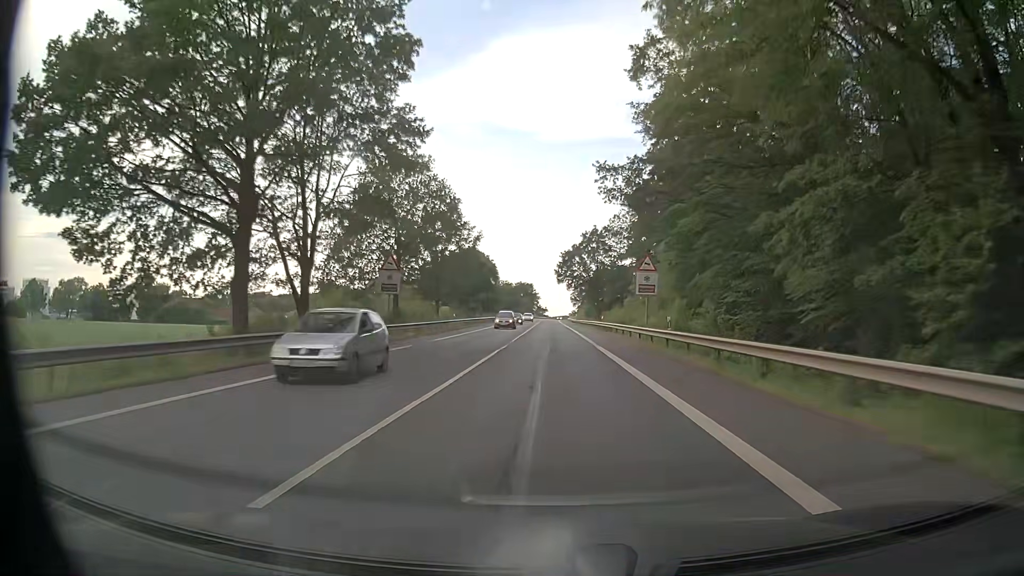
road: primary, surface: asphalt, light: Day
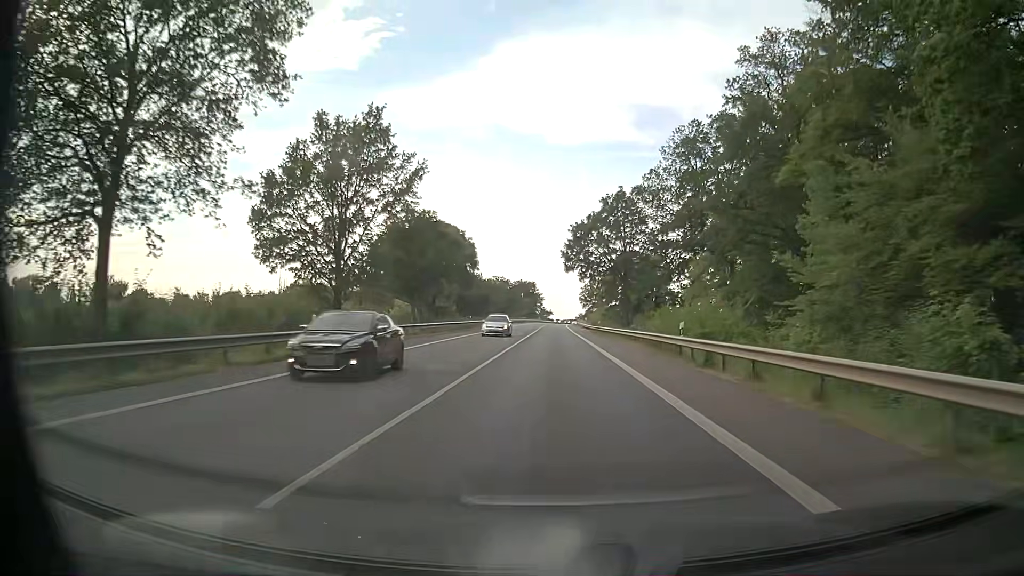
(-0.1, +34.8) m; 0°
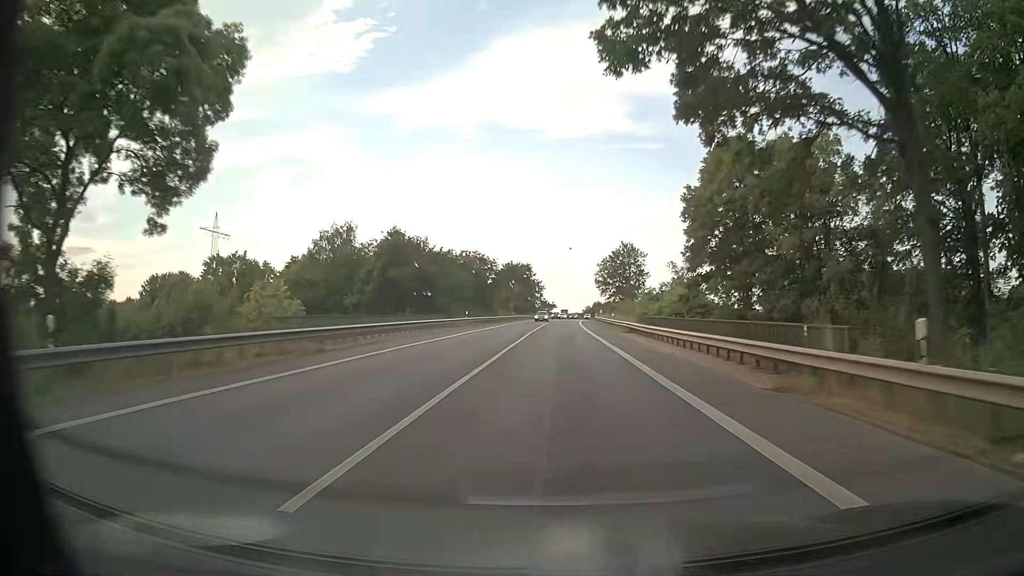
(-0.6, +58.0) m; -1°
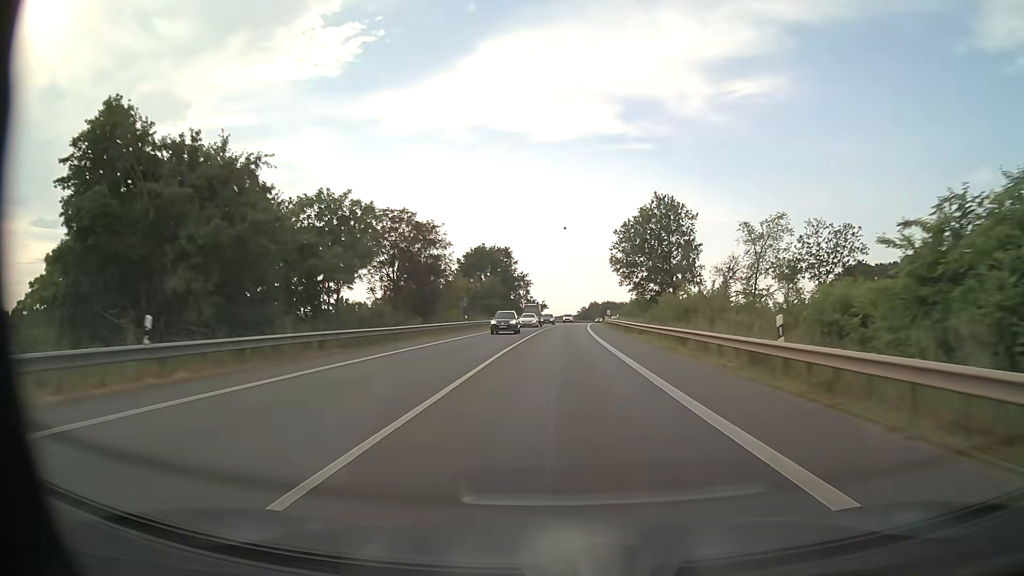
(+0.3, +46.4) m; +1°
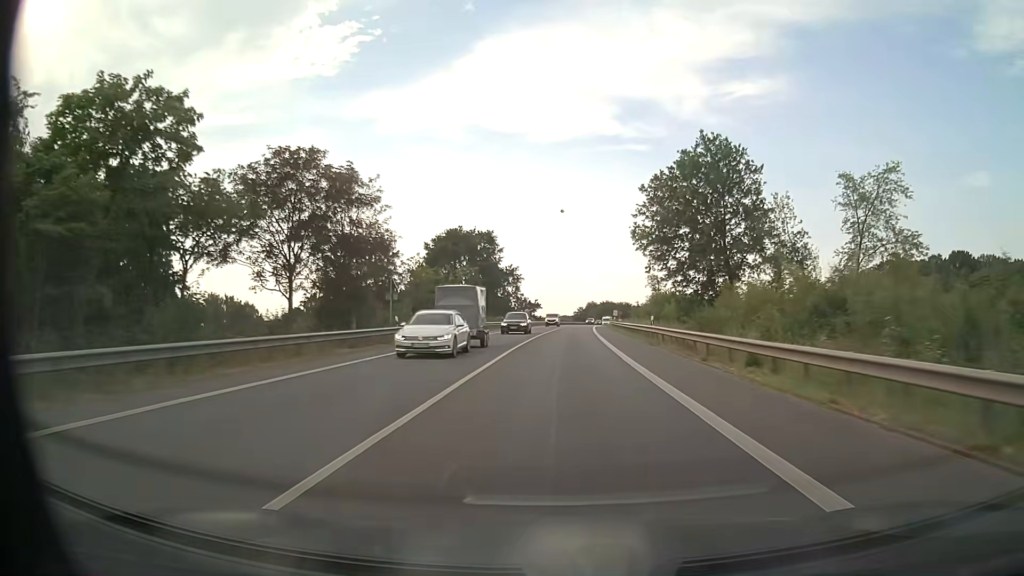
(+0.1, +23.2) m; +1°
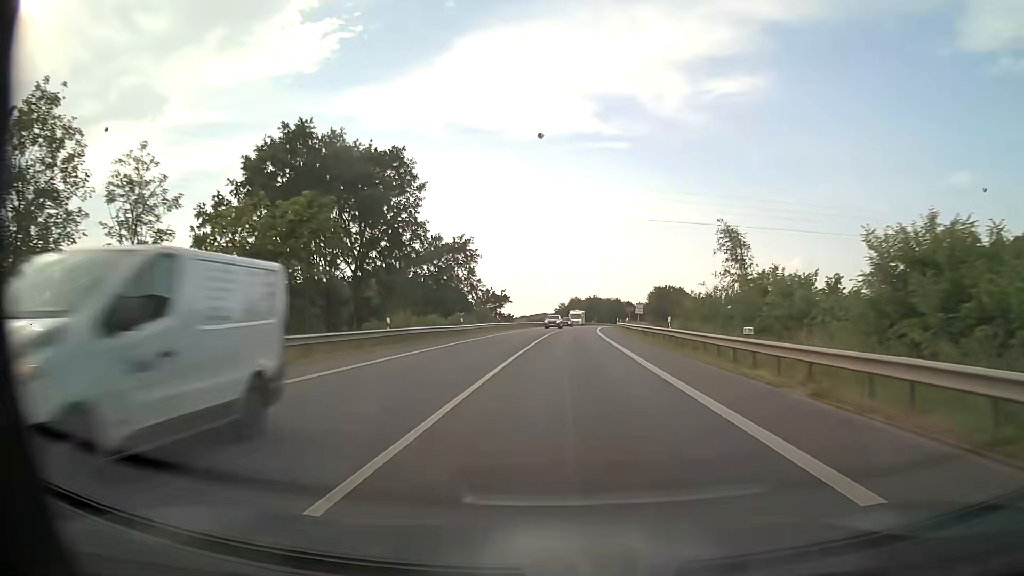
(+0.5, +46.5) m; +1°
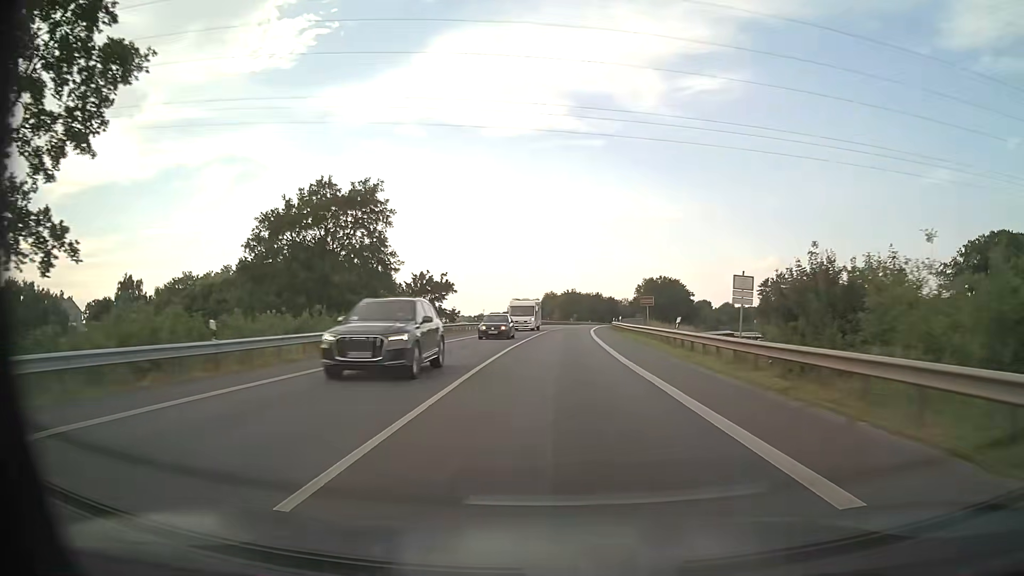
(+0.8, +35.0) m; +2°
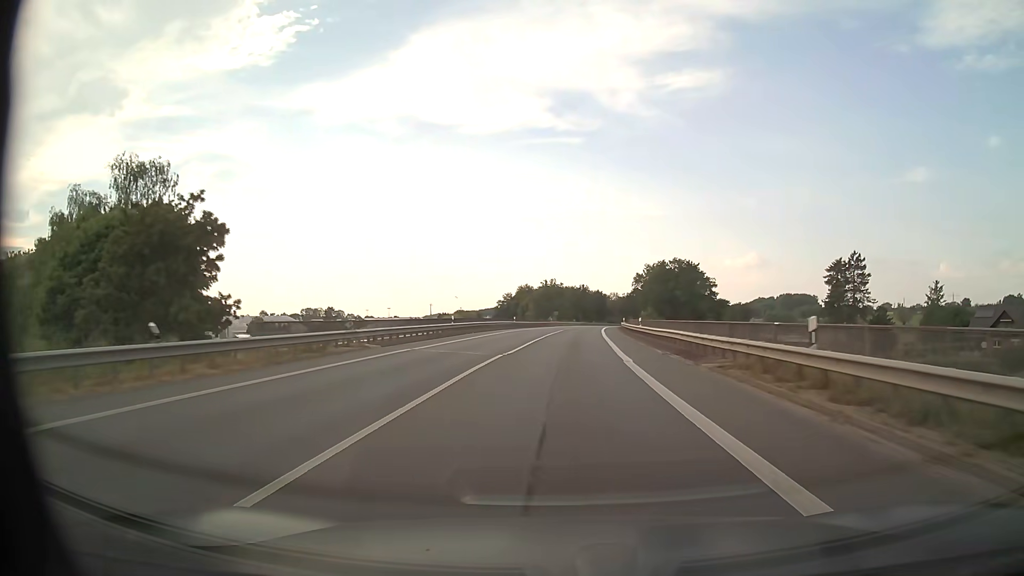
(+0.8, +46.8) m; +2°
(0, +10) (0, +20) (0, +30) (+1, +40) (+1, +50) (+2, +60) (+3, +70) (+4, +80) (+5, +90) (+6, +100) m
